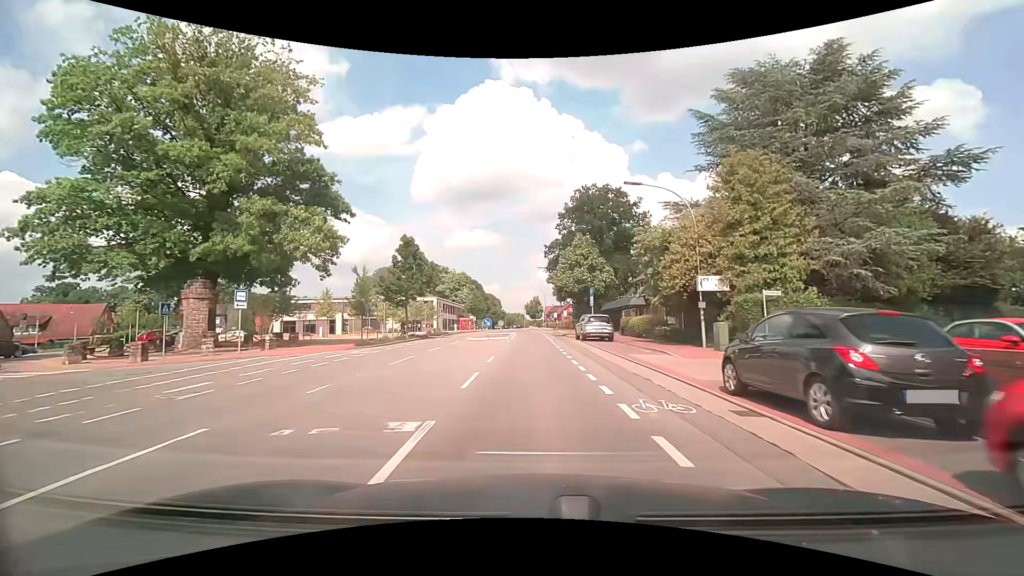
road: secondary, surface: asphalt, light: Day
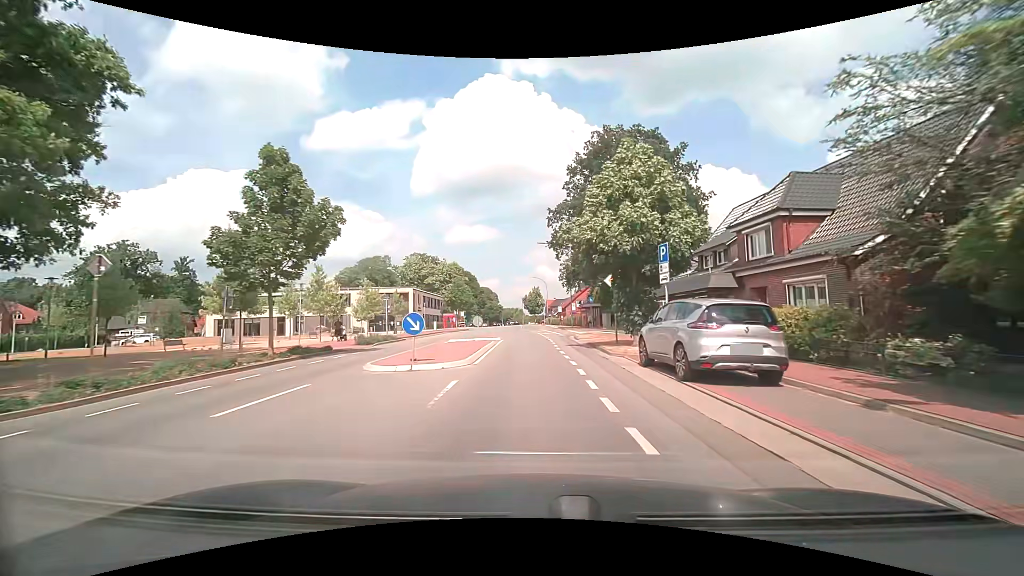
(-0.1, +20.6) m; 0°
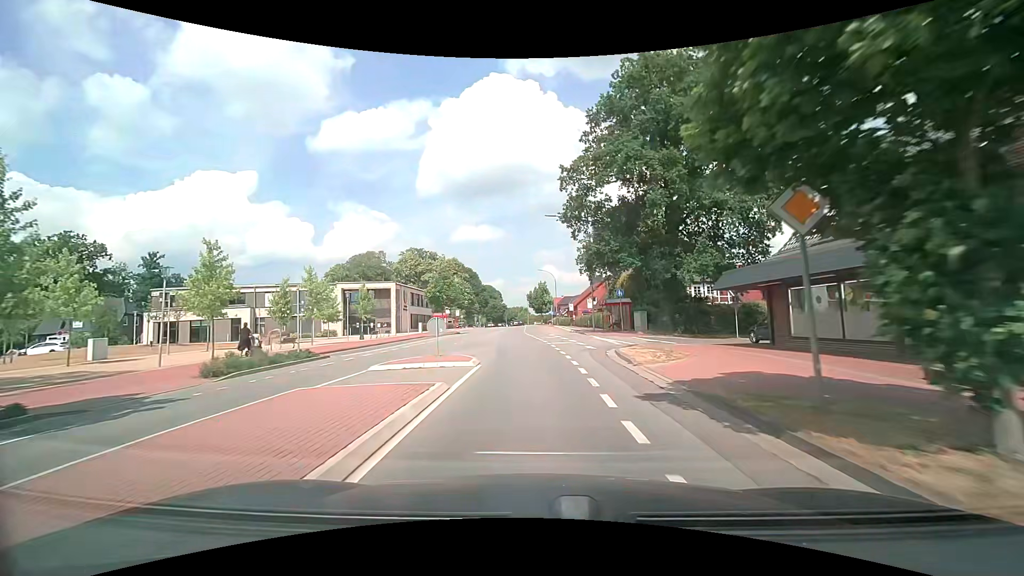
(-0.1, +14.3) m; -1°
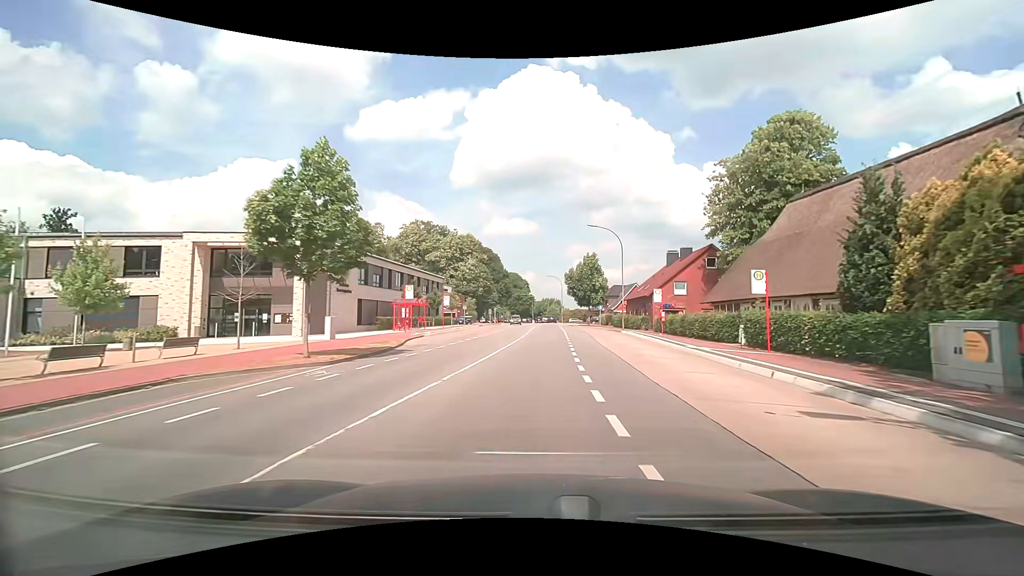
(-1.3, +37.3) m; -3°
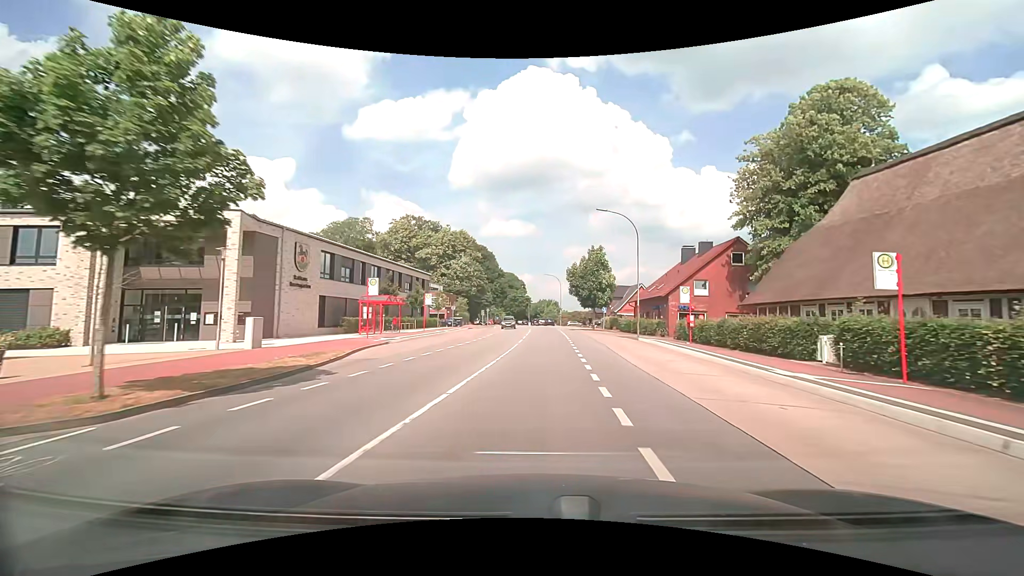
(0.0, +7.6) m; 0°
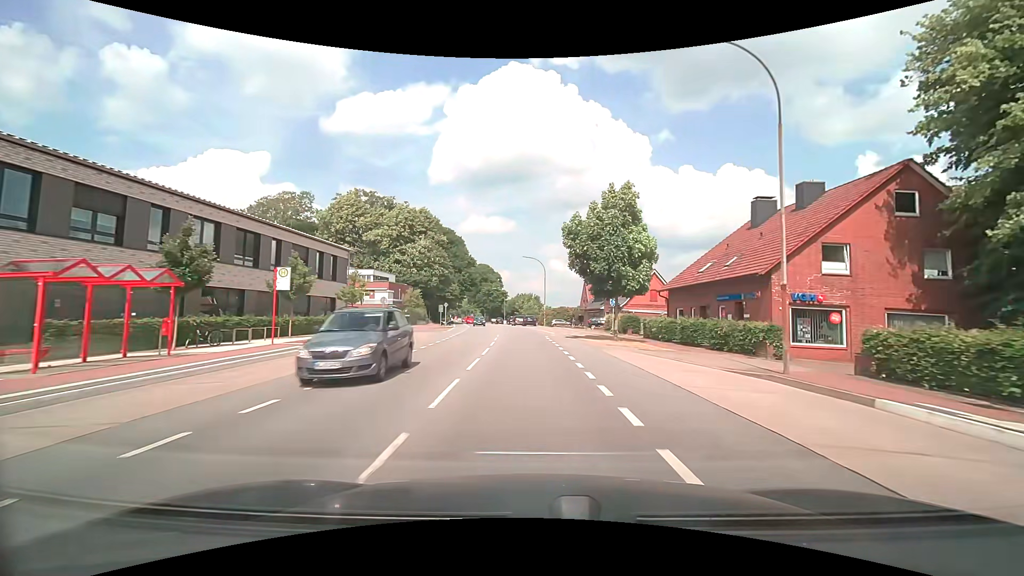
(+0.4, +23.1) m; +2°
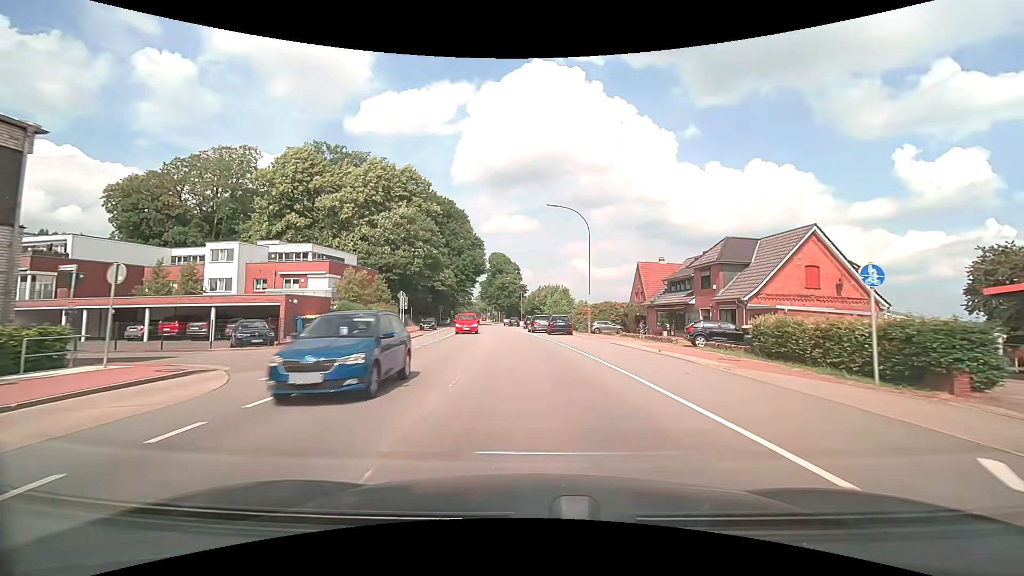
(-0.6, +30.7) m; -2°
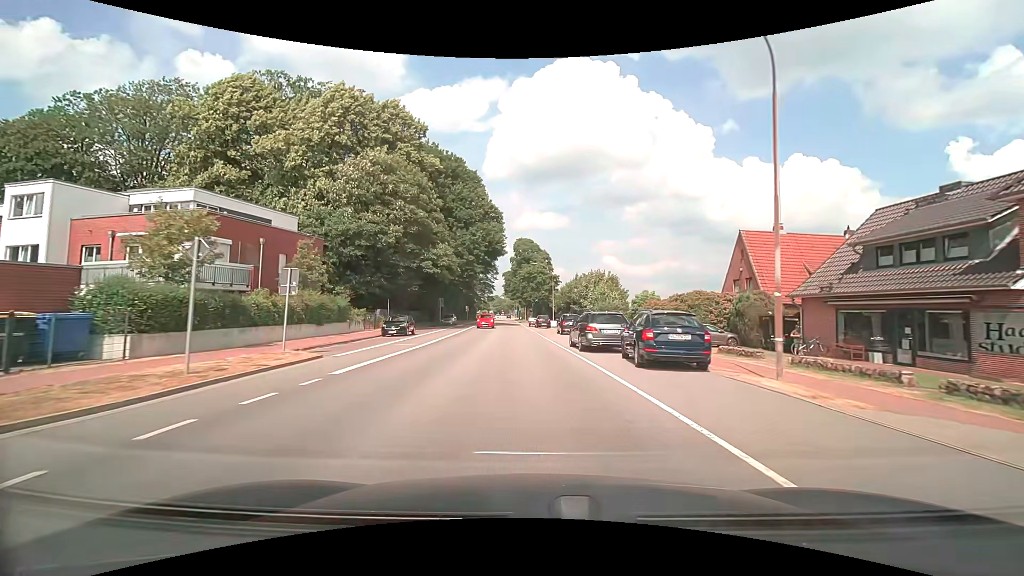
(-0.6, +23.2) m; -3°
(0, +10) (0, +20) (-1, +30) (-1, +40) (-2, +50) (-2, +60) (-3, +70) (-3, +80) (-4, +90) (-4, +100) m
